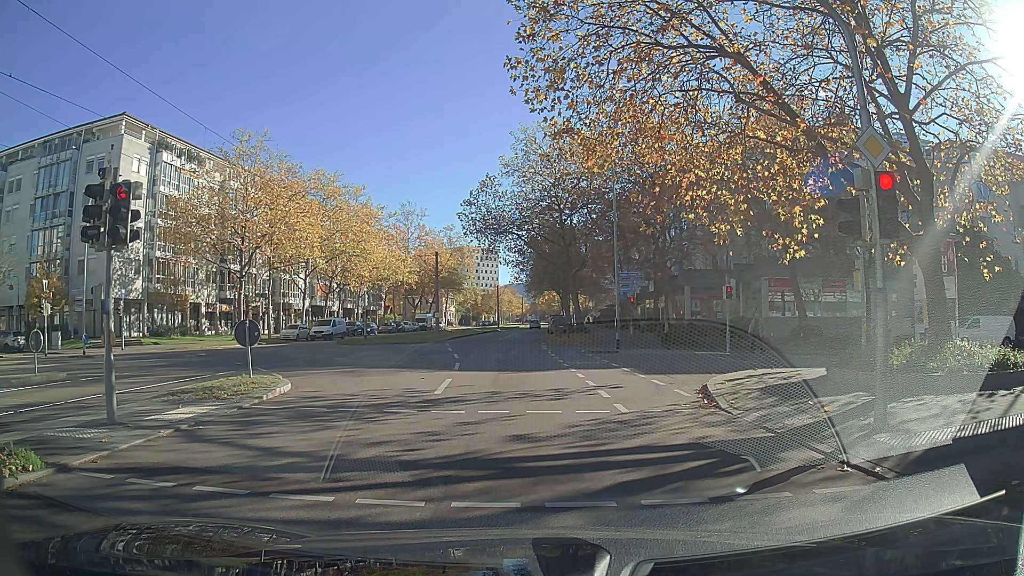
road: tertiary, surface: asphalt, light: Day
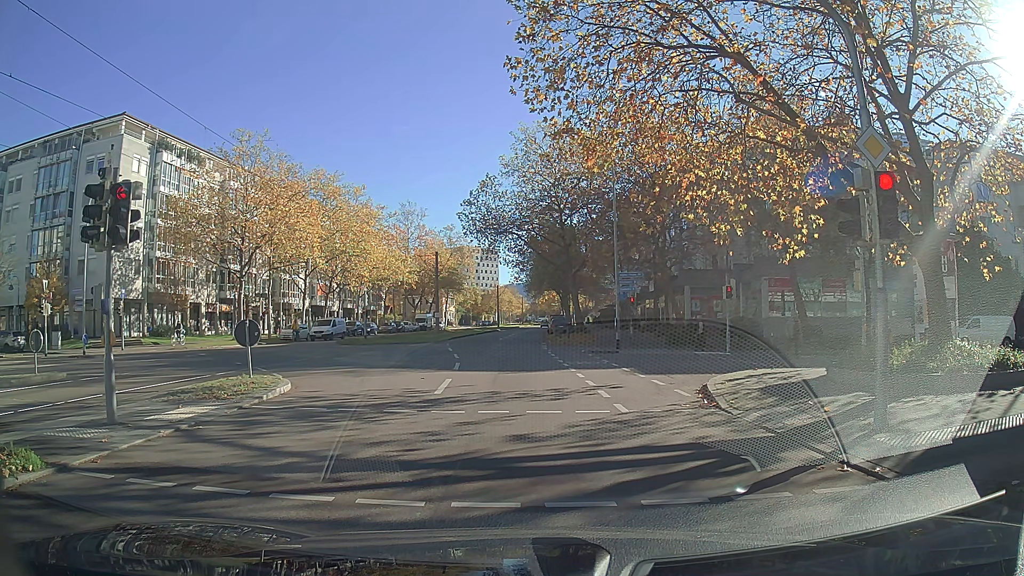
(0.0, 0.0) m; 0°
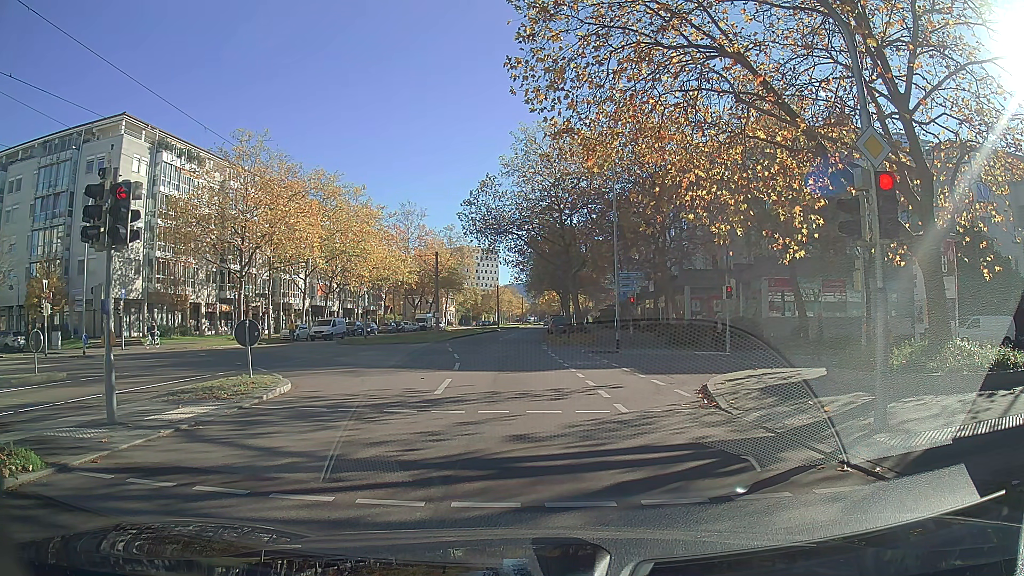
(0.0, 0.0) m; 0°
(0, +10) (-1, +20) (-1, +30) (-2, +40) (-2, +50) (-2, +60) (-2, +70) (-2, +80) (-2, +90) (-2, +100) m
